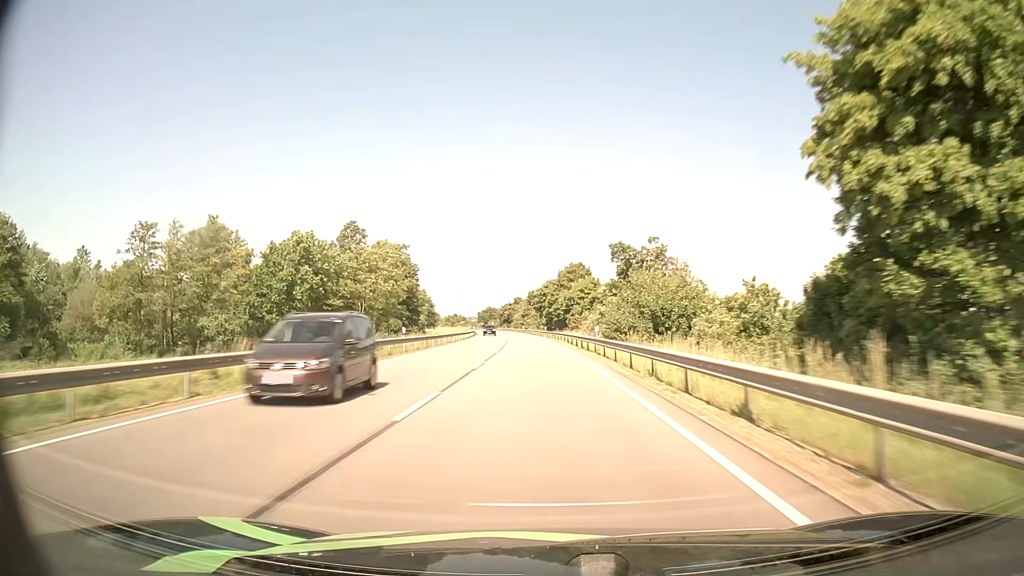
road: primary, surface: asphalt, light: Day
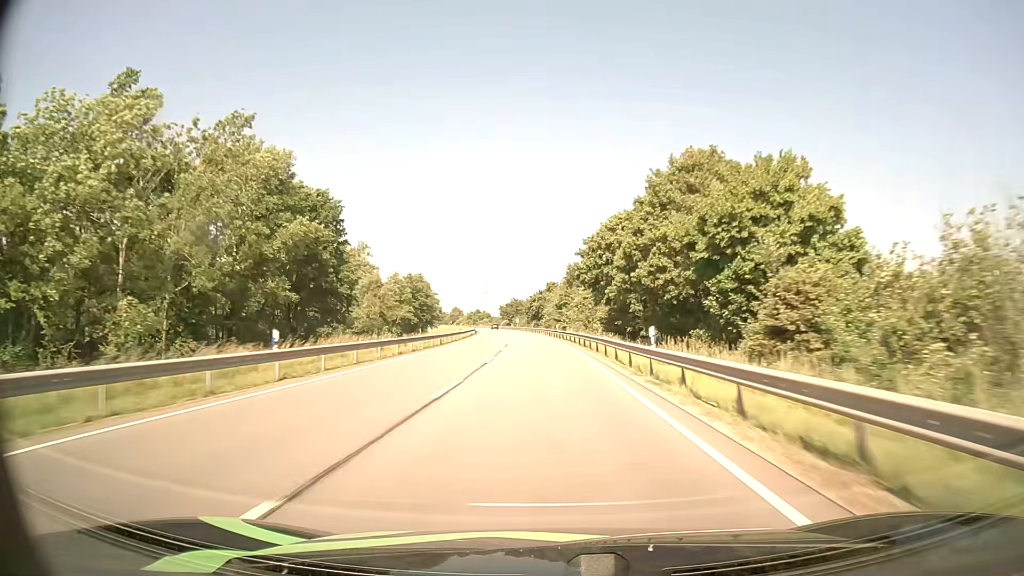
(-2.0, +67.8) m; -3°
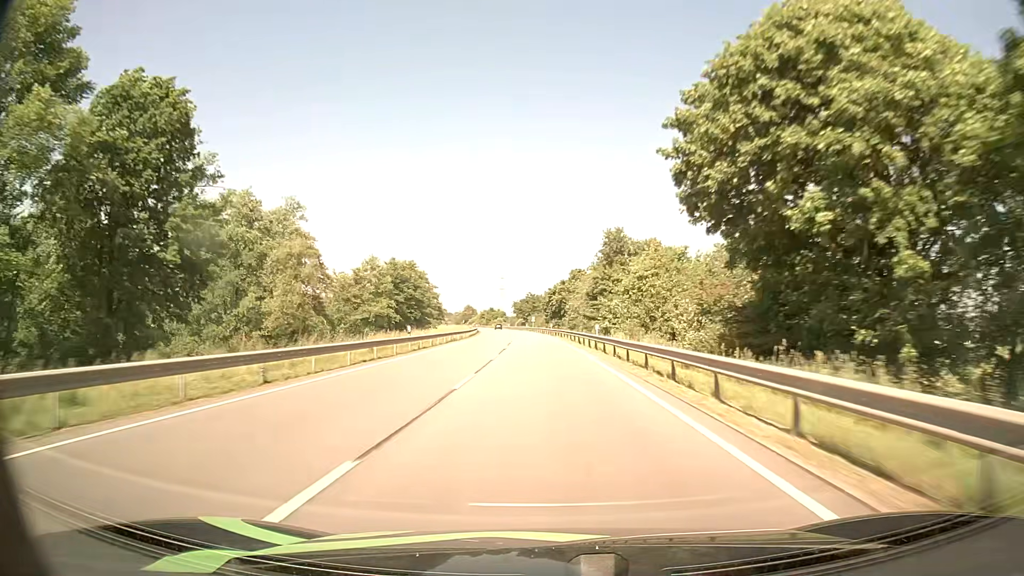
(-0.5, +33.9) m; -2°
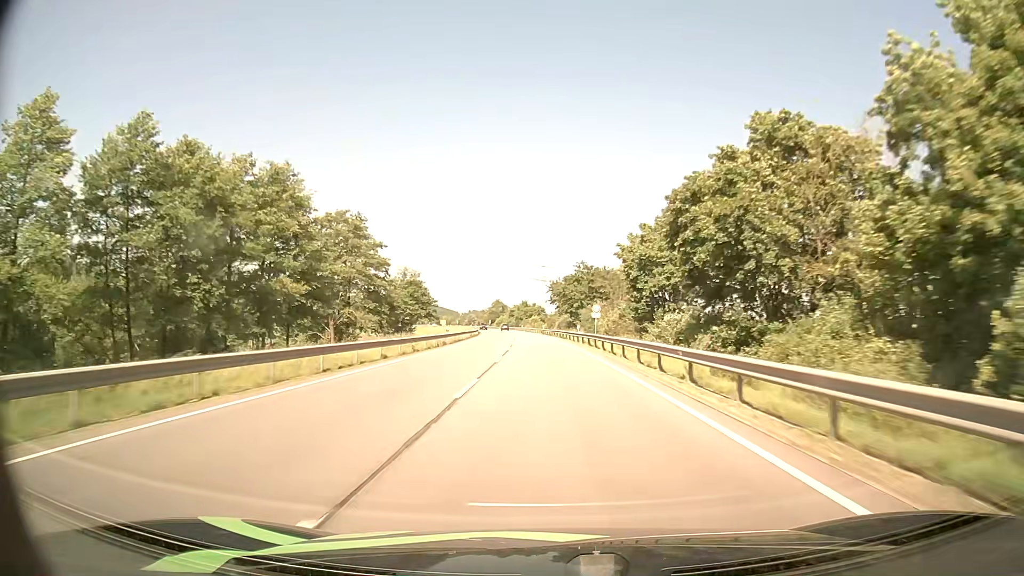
(-3.1, +84.5) m; -4°
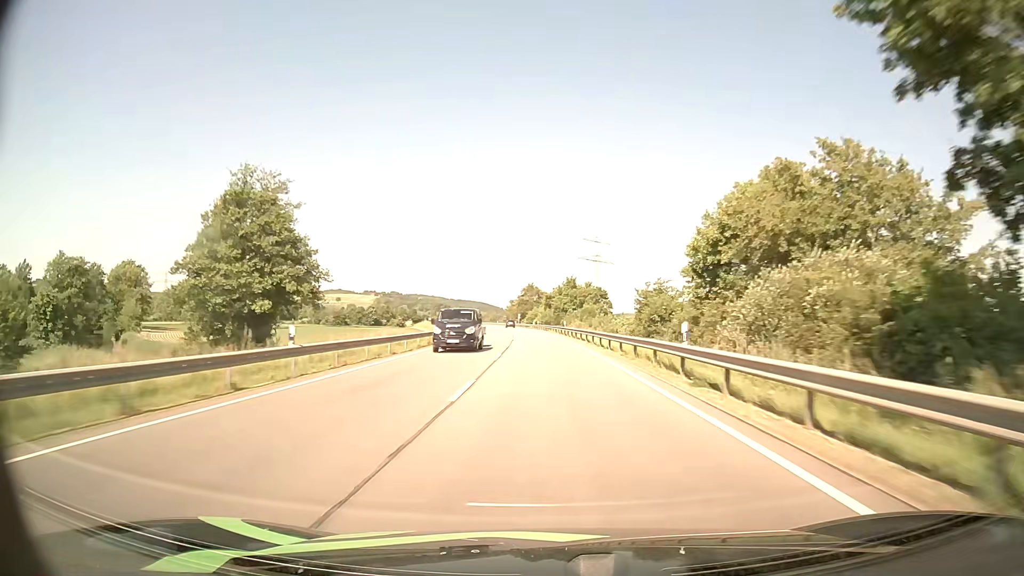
(-2.8, +83.3) m; -4°
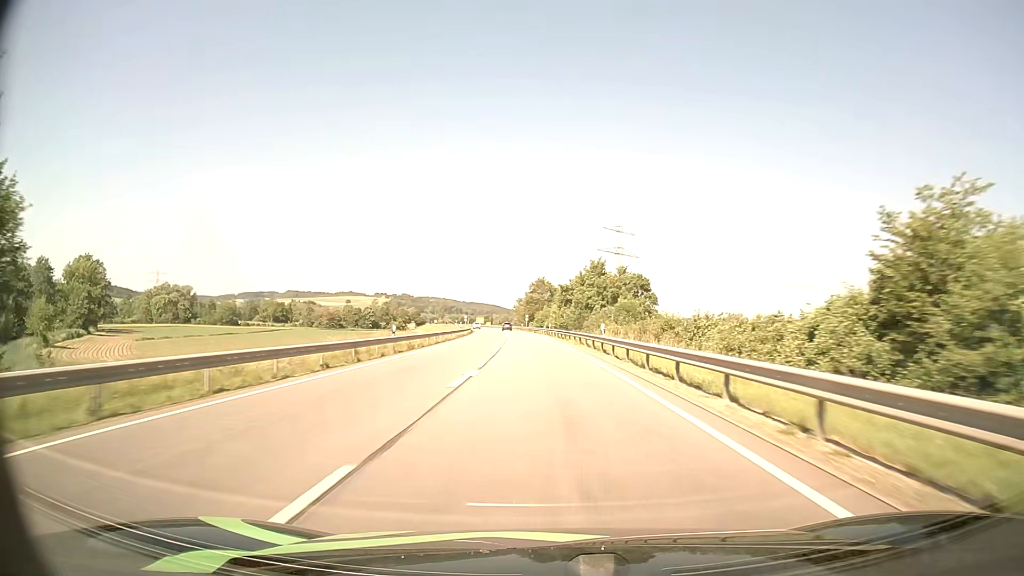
(-0.3, +32.8) m; -1°
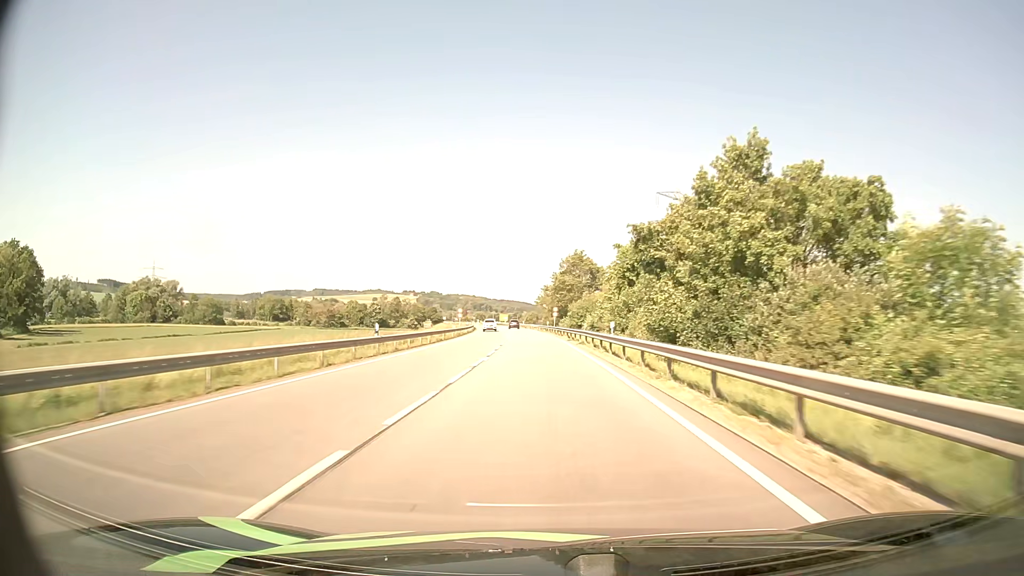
(-1.1, +47.8) m; -3°
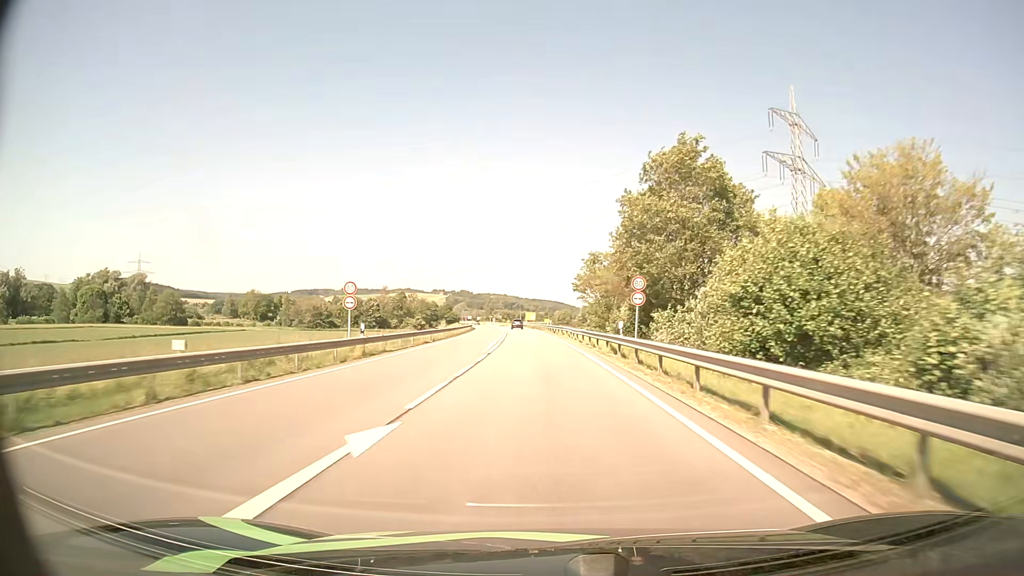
(-1.5, +58.4) m; -3°
(0, +10) (0, +20) (0, +30) (-1, +40) (-1, +50) (-2, +60) (-3, +70) (-3, +80) (-4, +90) (-5, +100) m
